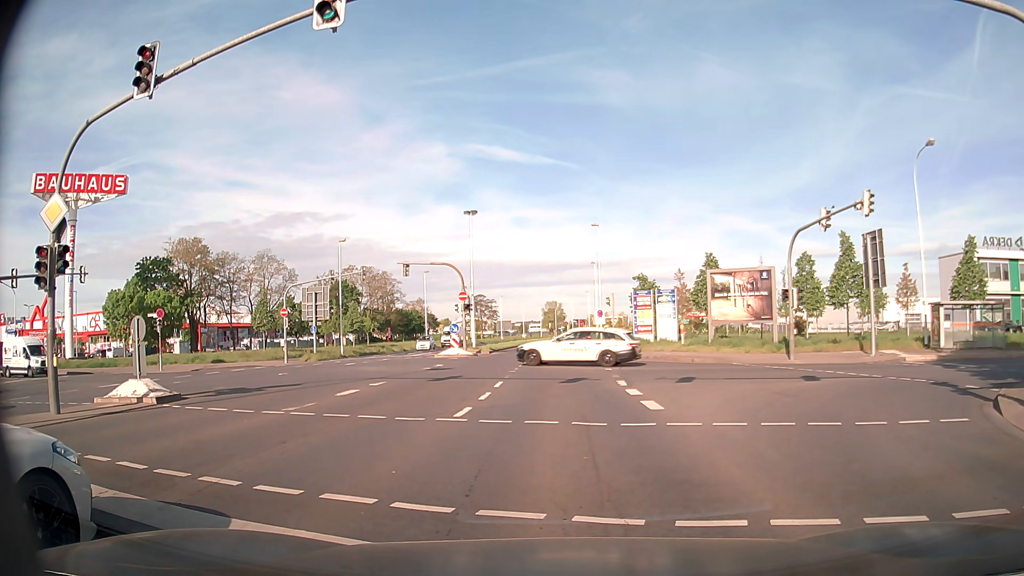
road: secondary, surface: asphalt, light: Day
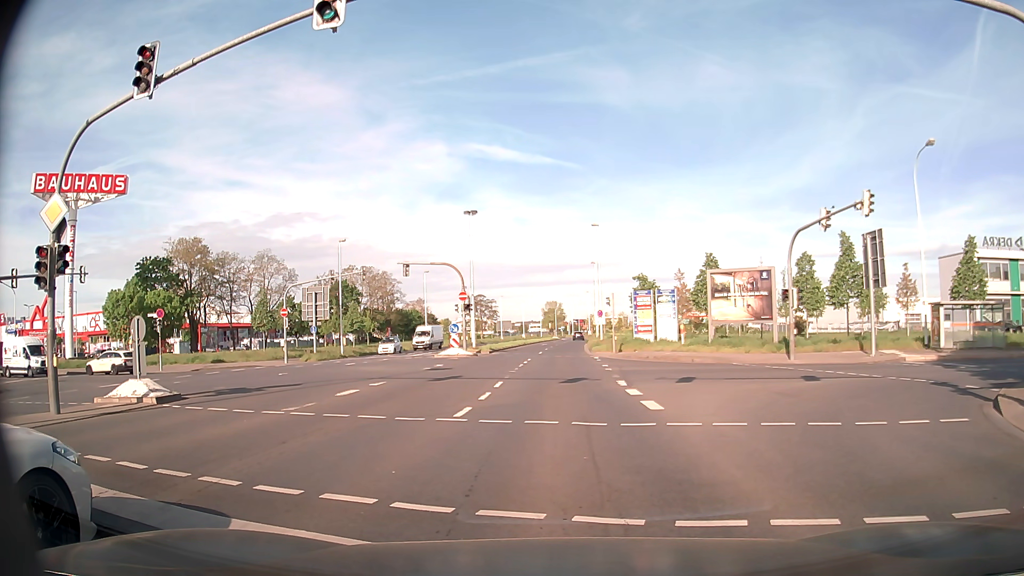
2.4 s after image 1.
(0.0, 0.0) m; 0°
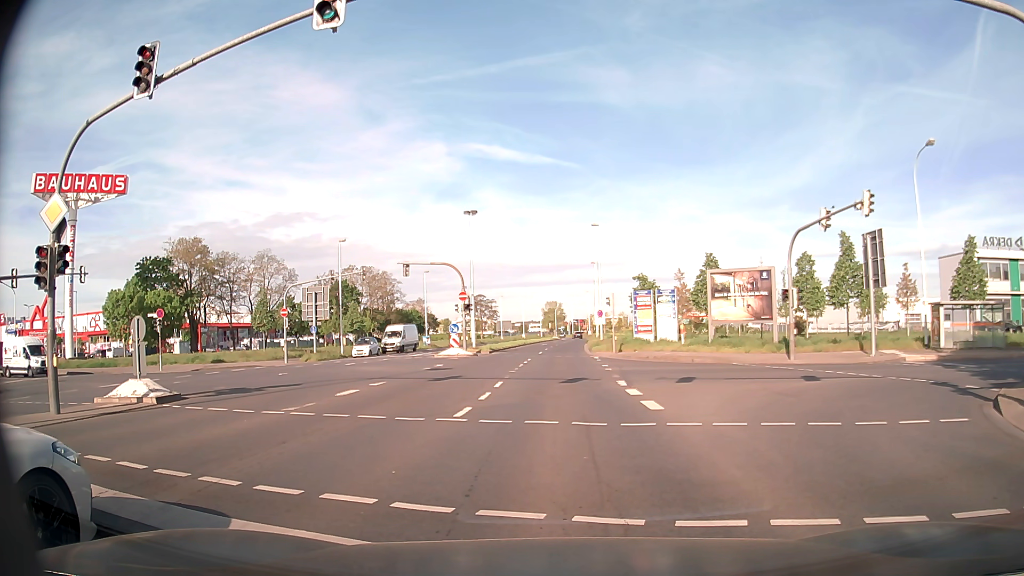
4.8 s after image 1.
(0.0, 0.0) m; 0°
